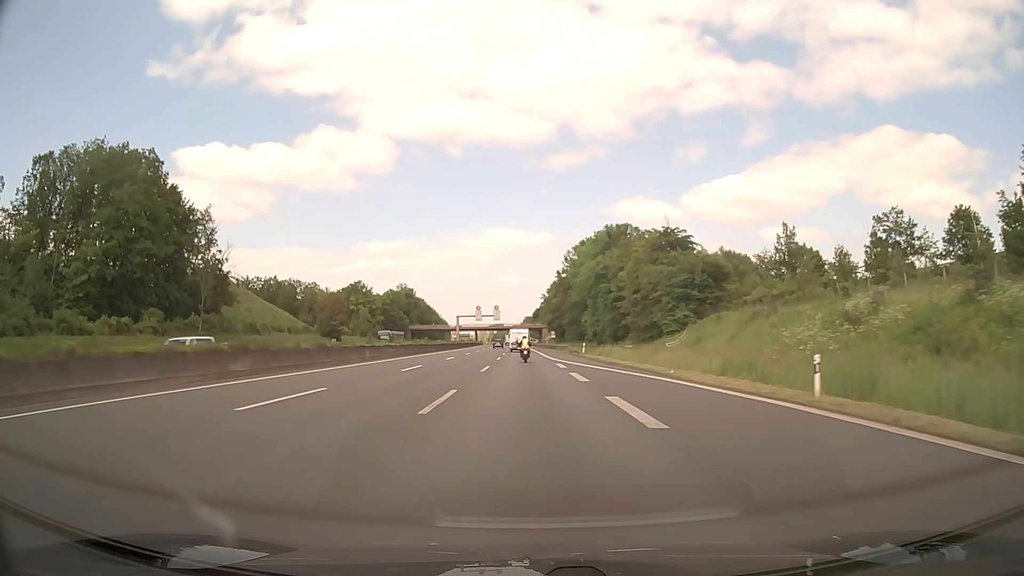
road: motorway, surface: asphalt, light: Day
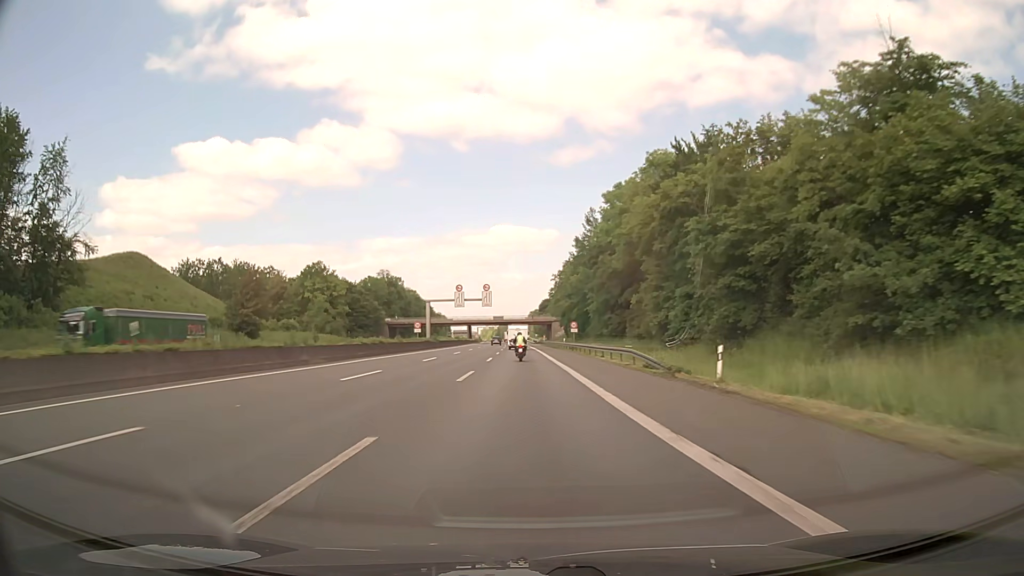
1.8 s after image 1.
(-0.1, +45.3) m; 0°
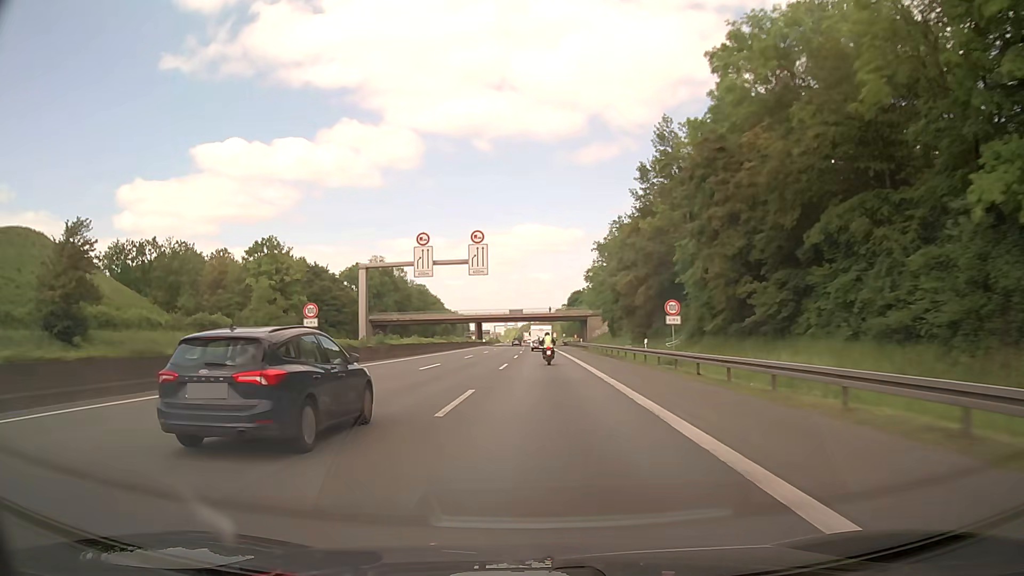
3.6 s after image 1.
(-0.6, +44.7) m; -2°
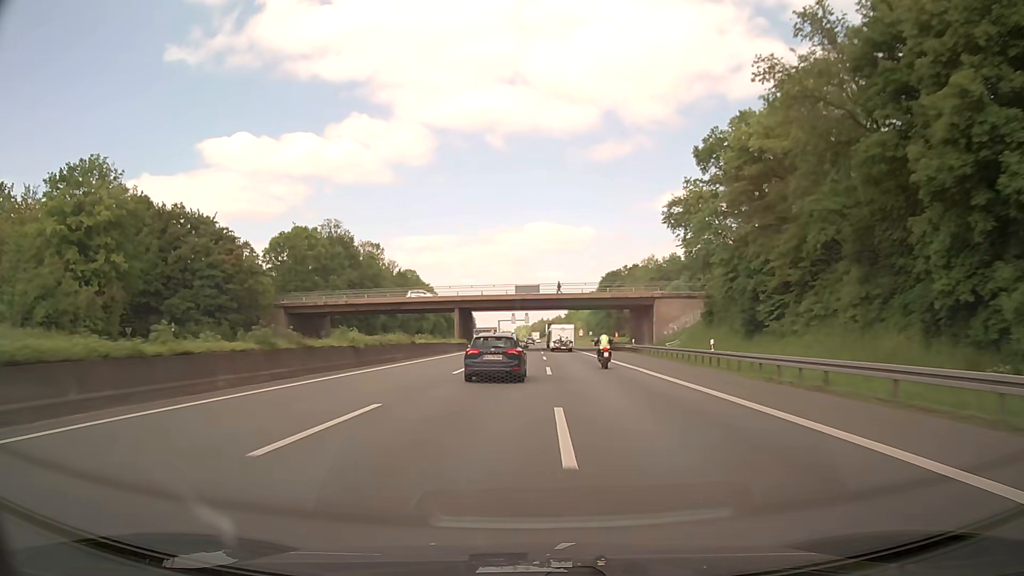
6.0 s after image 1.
(-1.2, +58.2) m; -1°
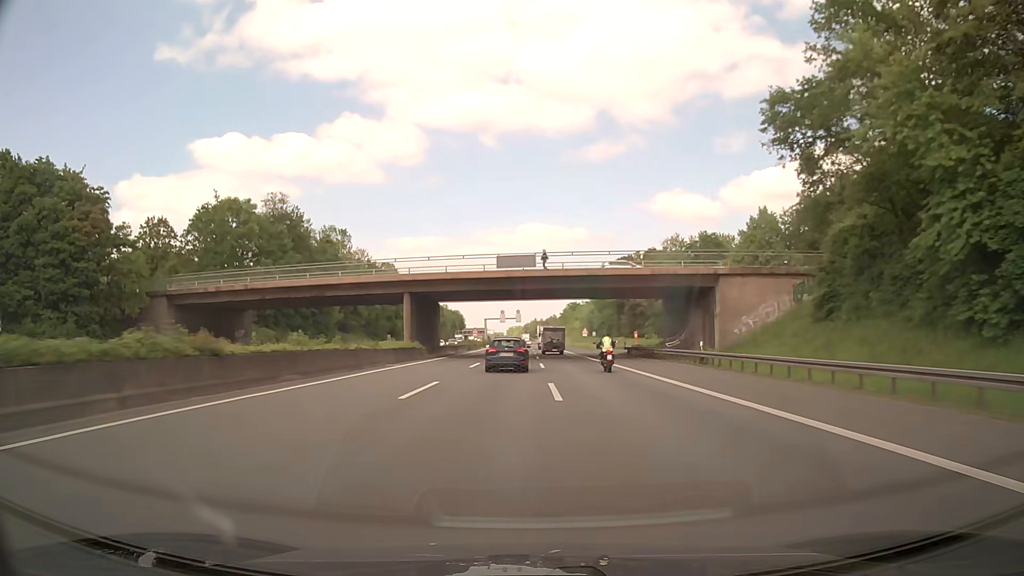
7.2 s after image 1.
(+0.2, +27.9) m; +1°
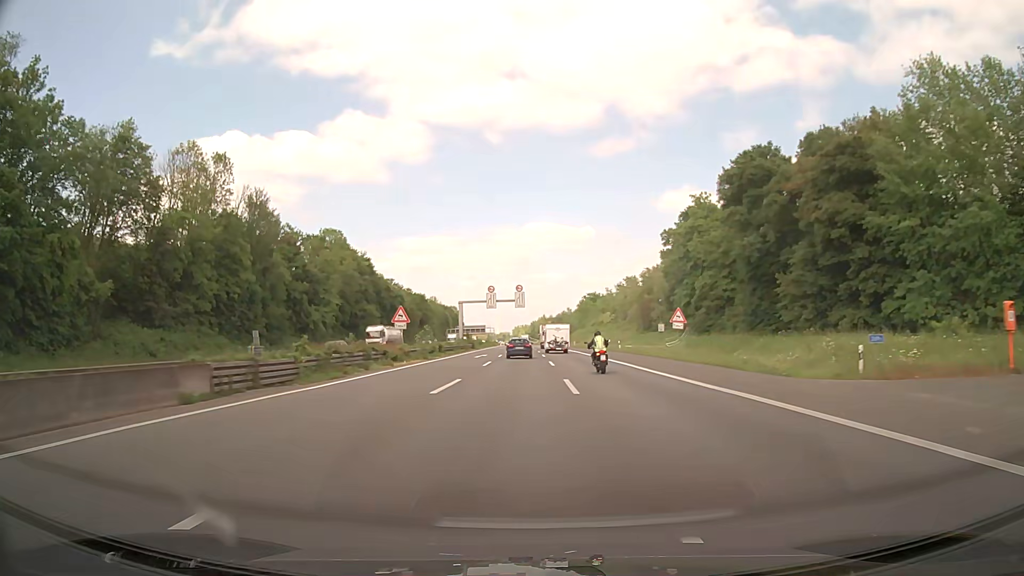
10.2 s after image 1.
(-0.1, +70.6) m; 0°
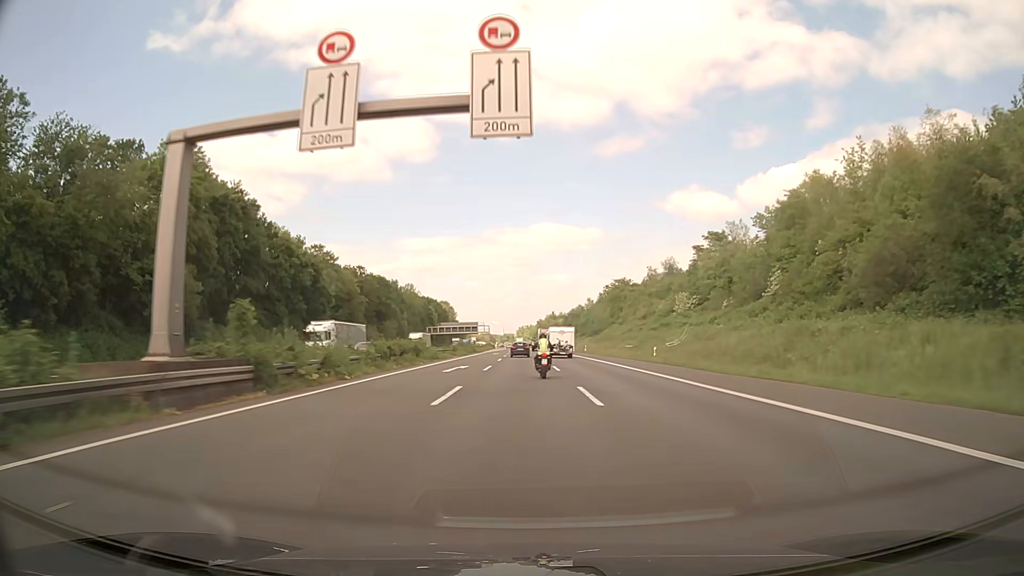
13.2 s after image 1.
(-0.8, +74.4) m; -1°
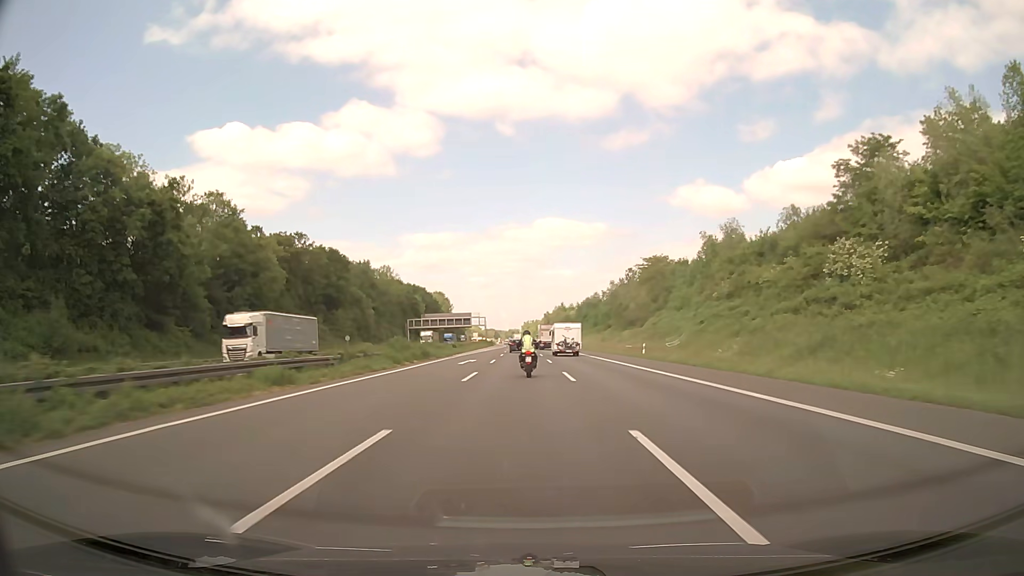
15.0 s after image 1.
(0.0, +46.5) m; 0°
(0, +10) (0, +20) (0, +30) (0, +40) (0, +50) (0, +60) (-1, +70) (-1, +80) (-1, +90) (-1, +100) m
